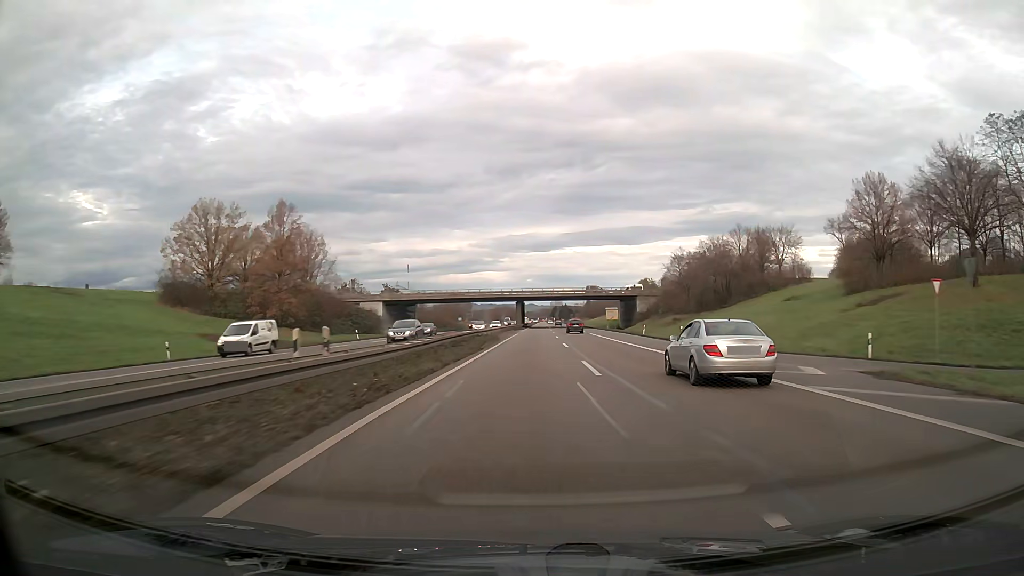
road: trunk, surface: asphalt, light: Day
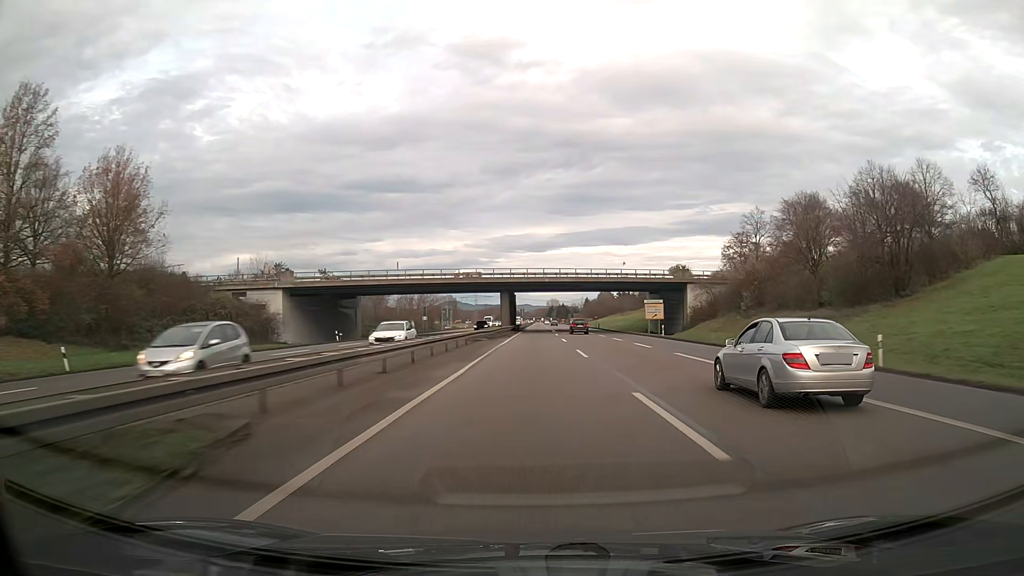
(+0.2, +47.3) m; 0°
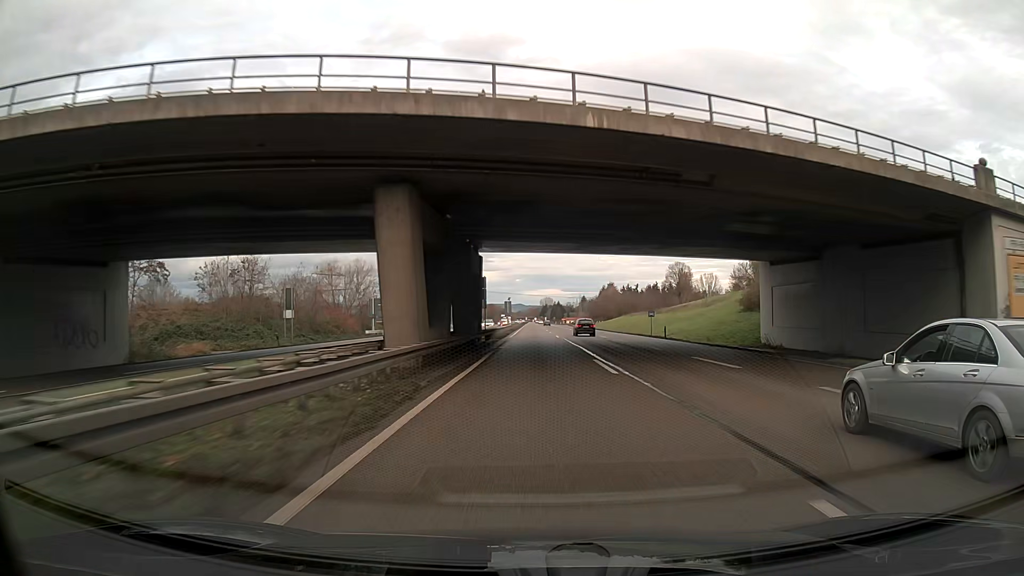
(+0.3, +63.1) m; +1°
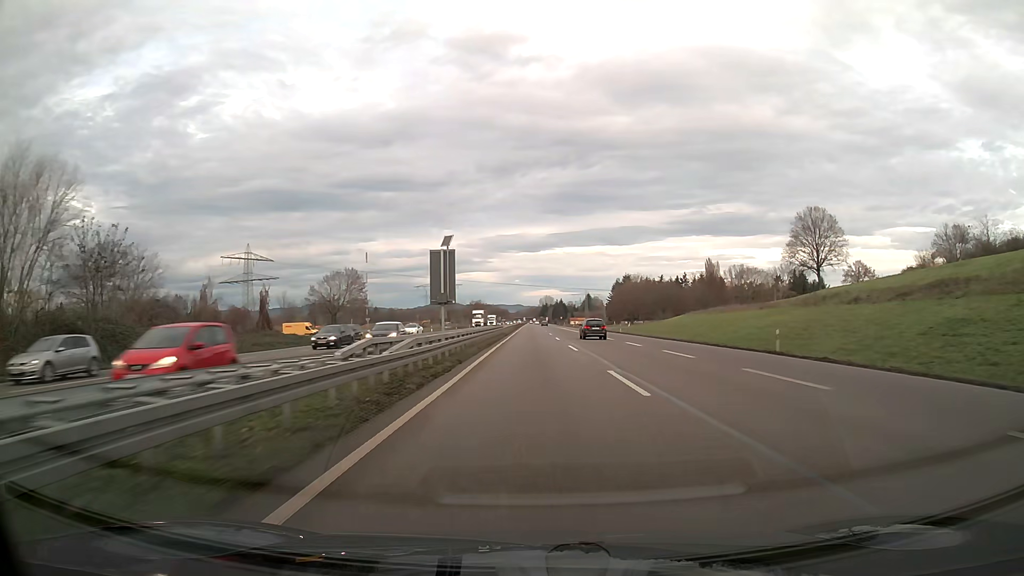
(+0.3, +79.0) m; 0°
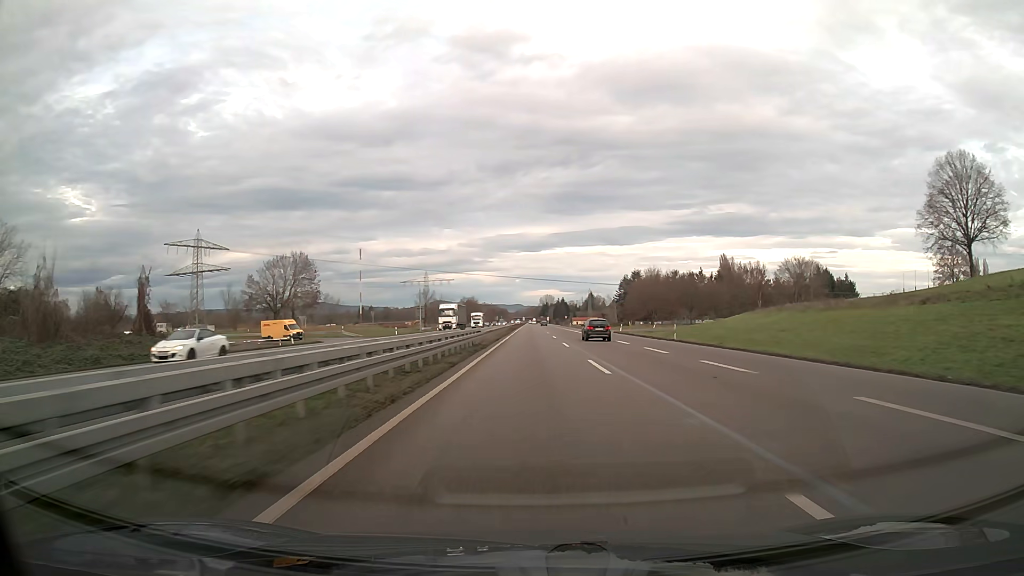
(0.0, +31.6) m; 0°
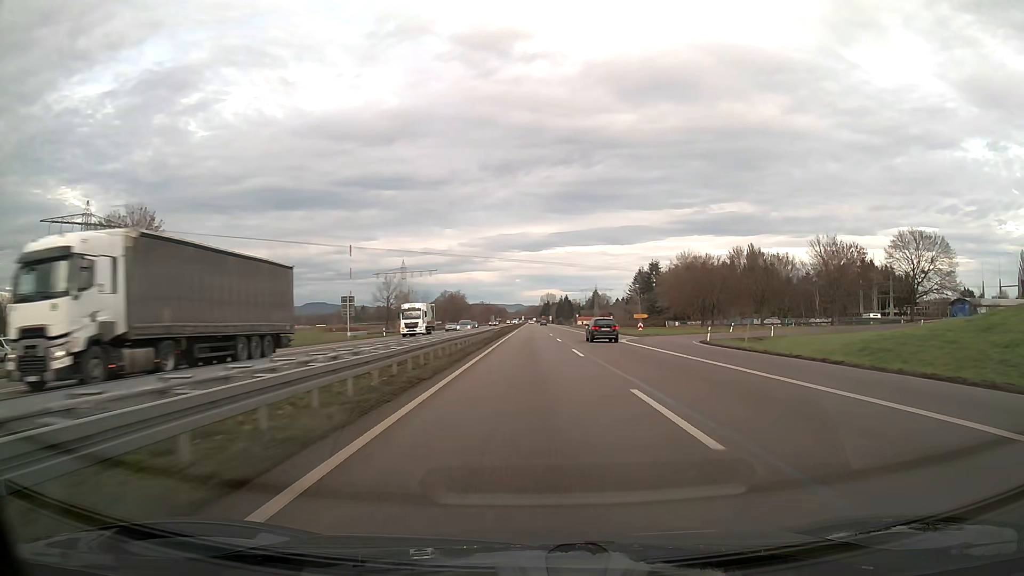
(0.0, +47.4) m; 0°
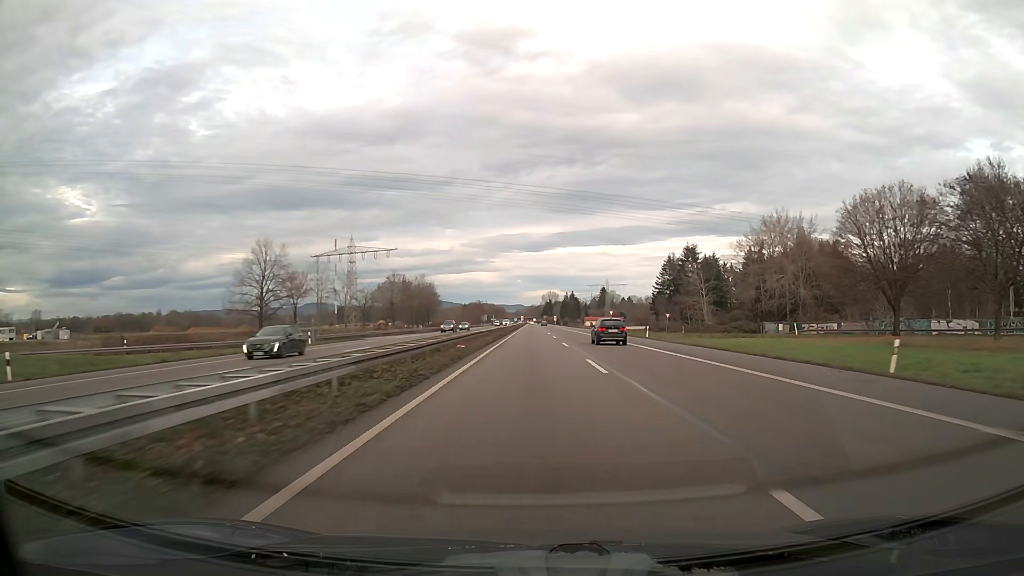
(0.0, +63.3) m; 0°
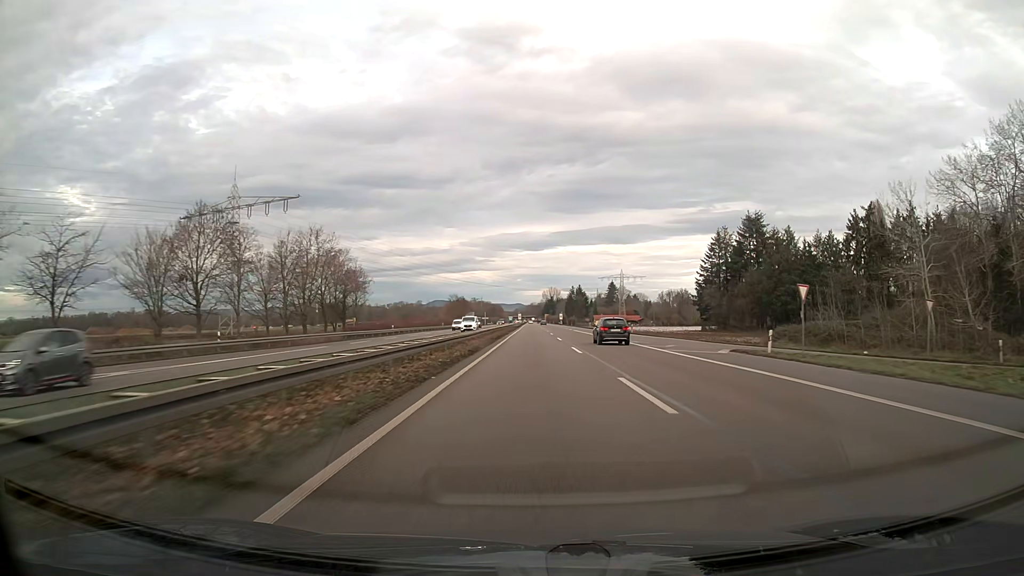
(0.0, +63.3) m; 0°
